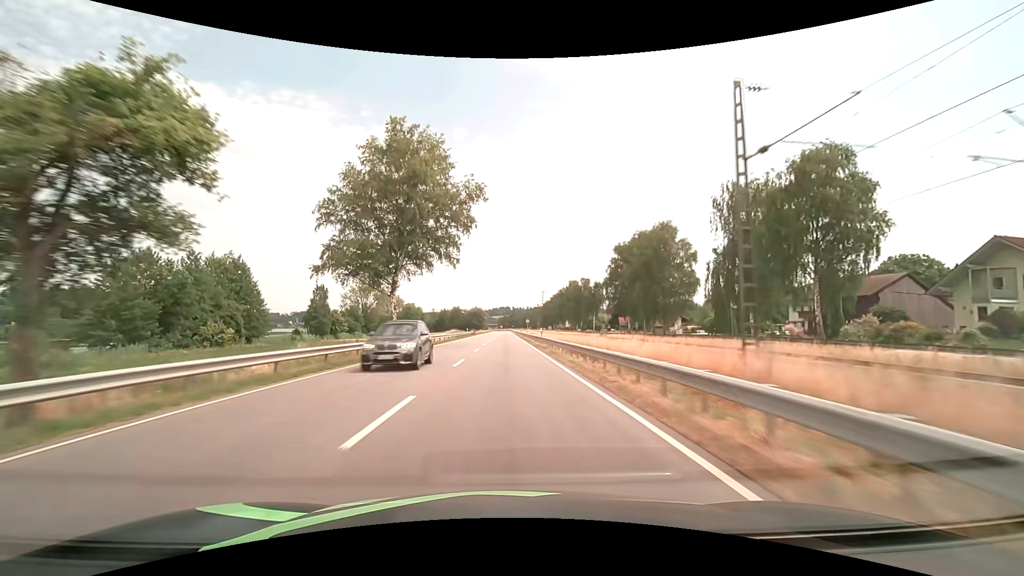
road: primary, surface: asphalt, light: Day
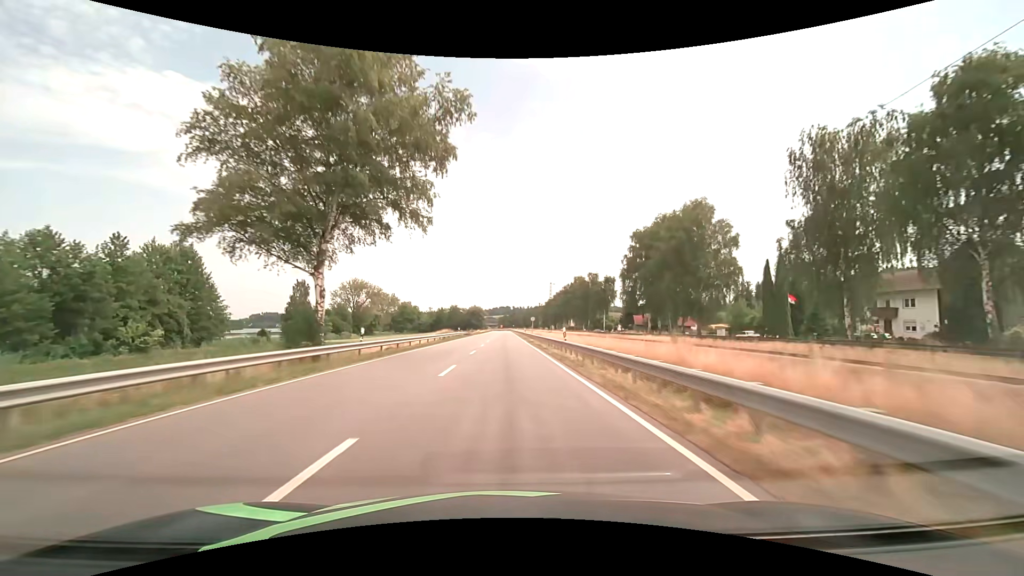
(0.0, +15.8) m; 0°
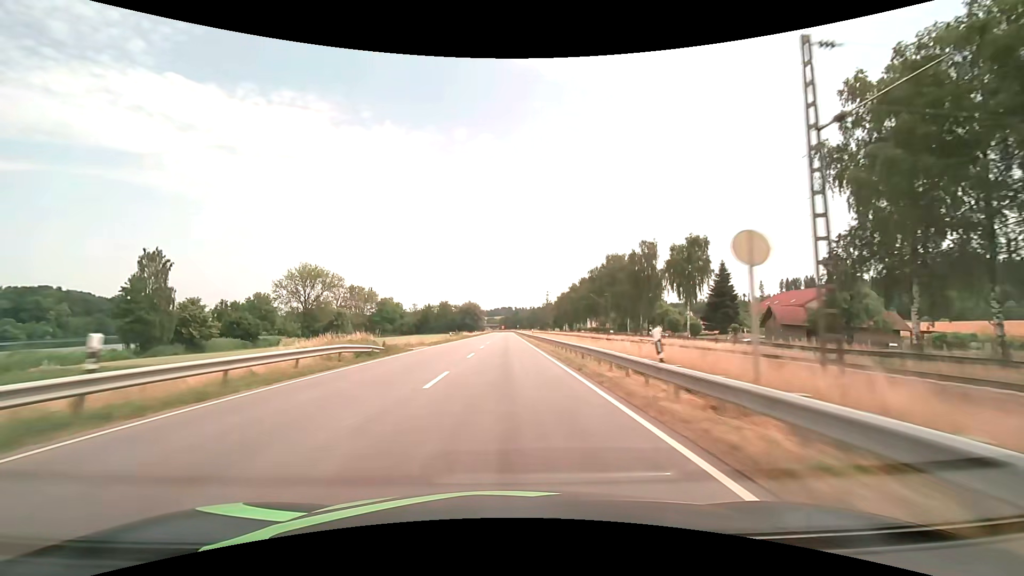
(-0.2, +63.1) m; 0°
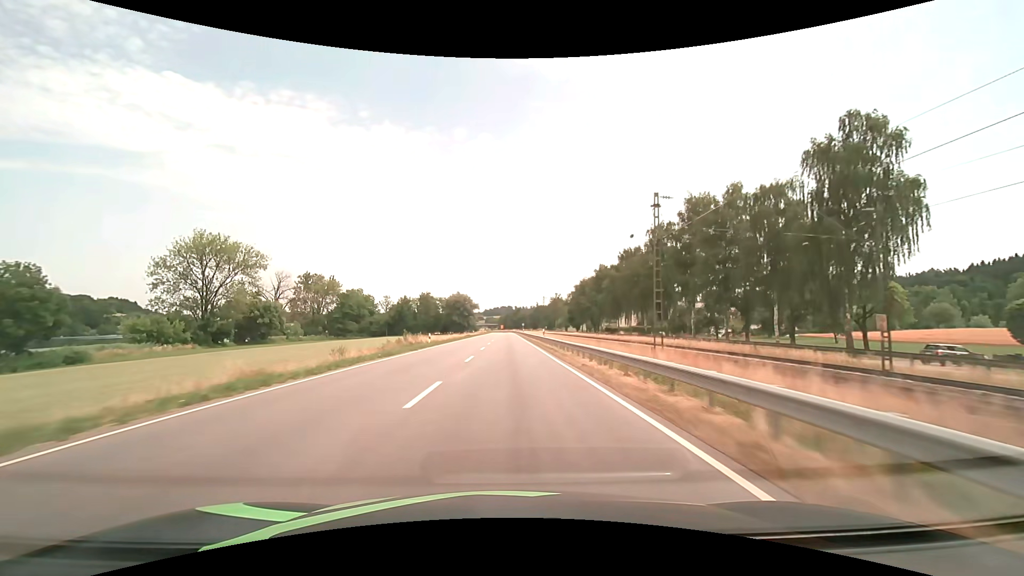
(+0.1, +63.2) m; 0°
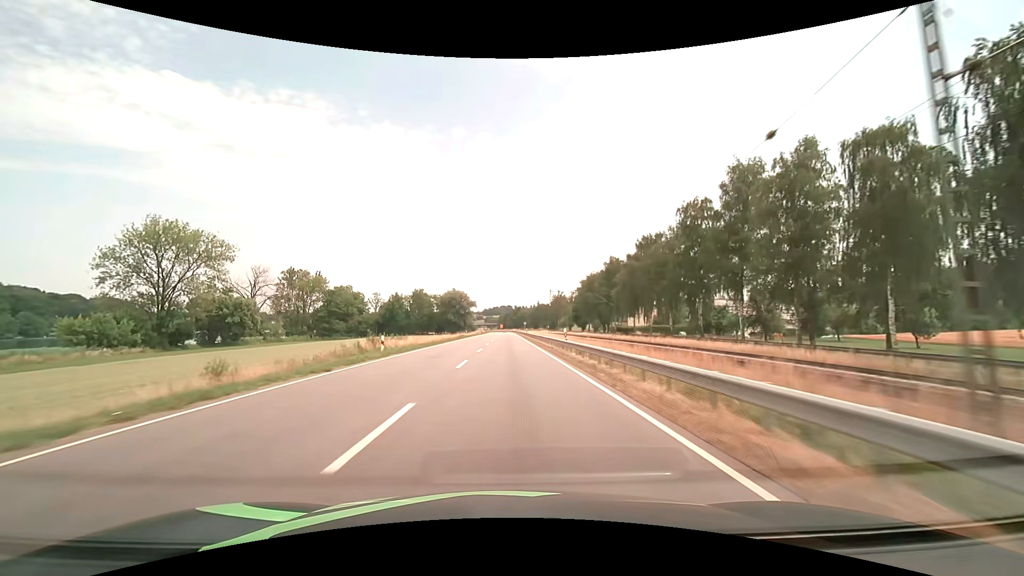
(0.0, +15.8) m; 0°
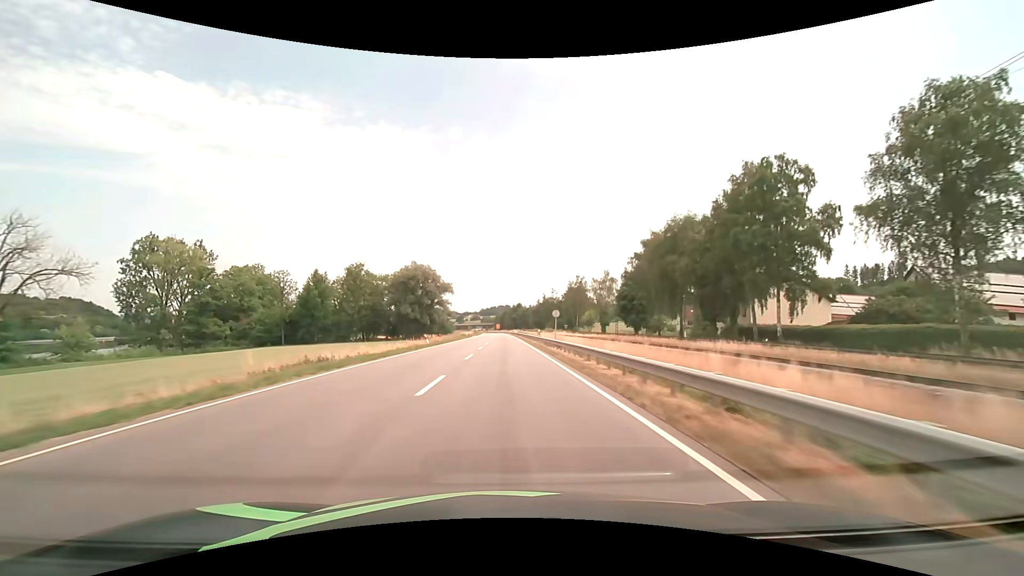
(+0.2, +79.0) m; 0°
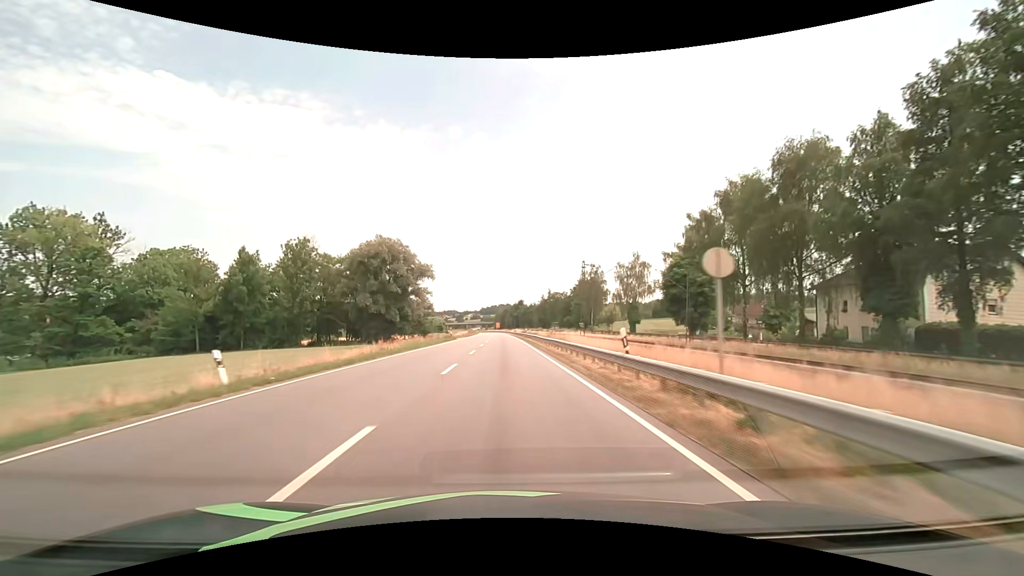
(-0.1, +31.6) m; 0°
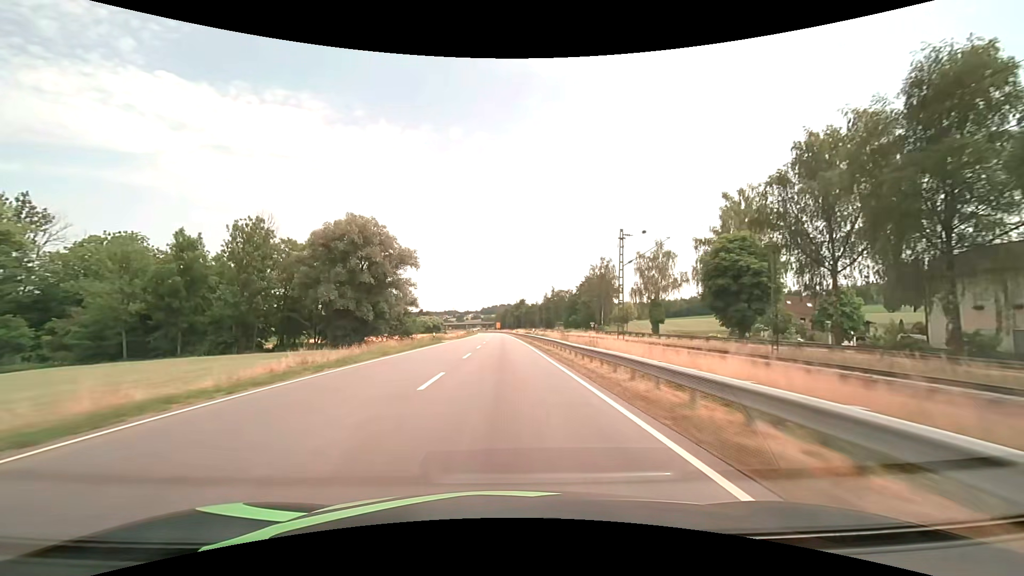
(0.0, +15.8) m; 0°
(0, +10) (0, +20) (0, +30) (0, +40) (0, +50) (0, +60) (0, +70) (-1, +80) (-1, +90) (-1, +100) m
